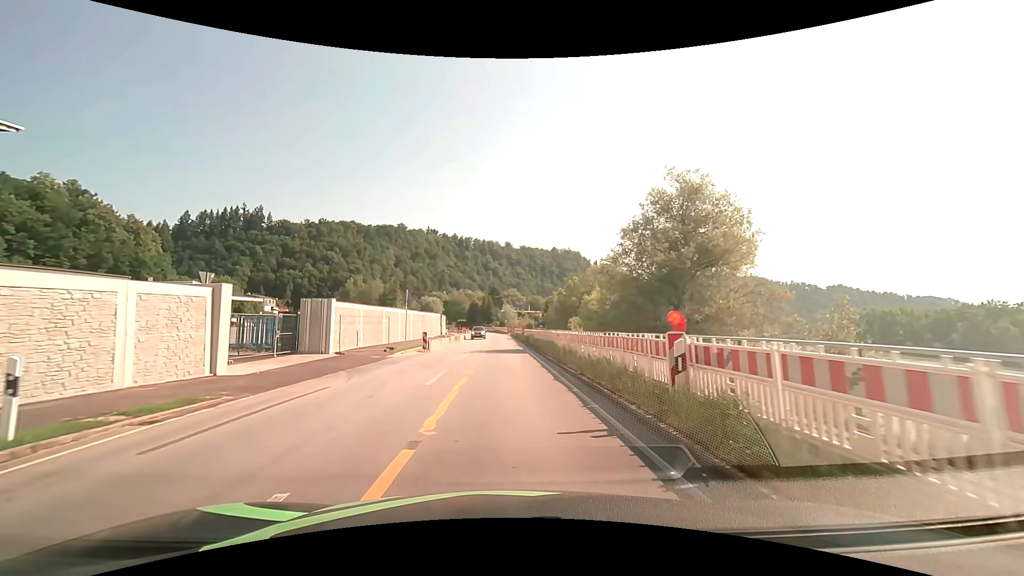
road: primary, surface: asphalt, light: Day
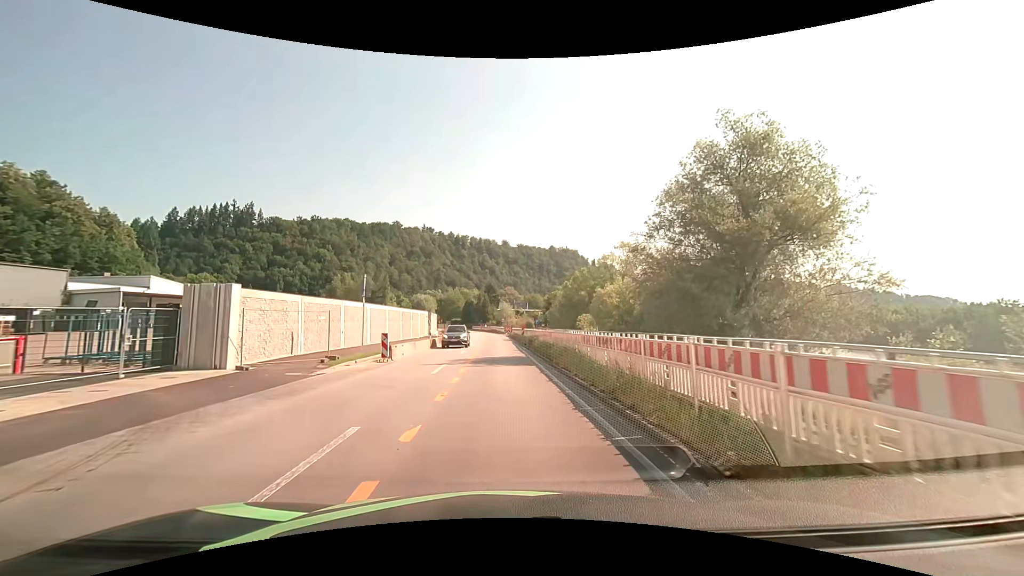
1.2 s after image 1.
(0.0, +9.2) m; 0°
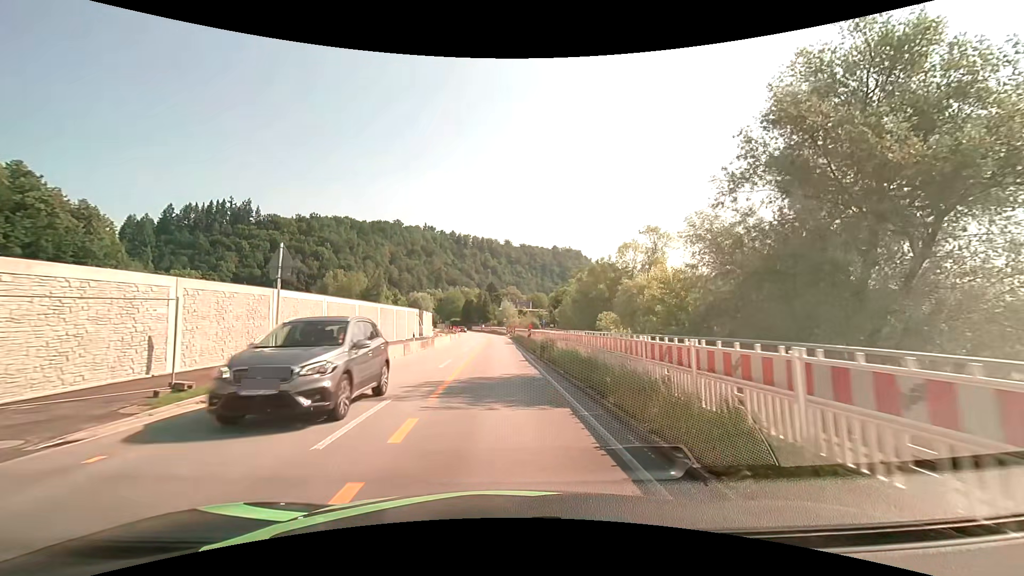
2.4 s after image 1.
(0.0, +9.1) m; 0°
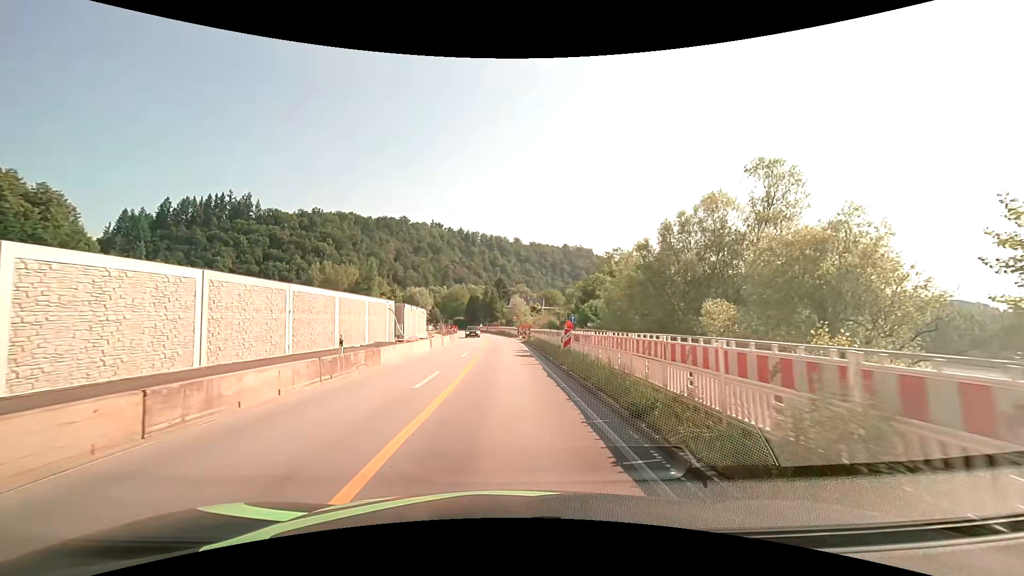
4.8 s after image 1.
(-0.2, +18.0) m; -1°
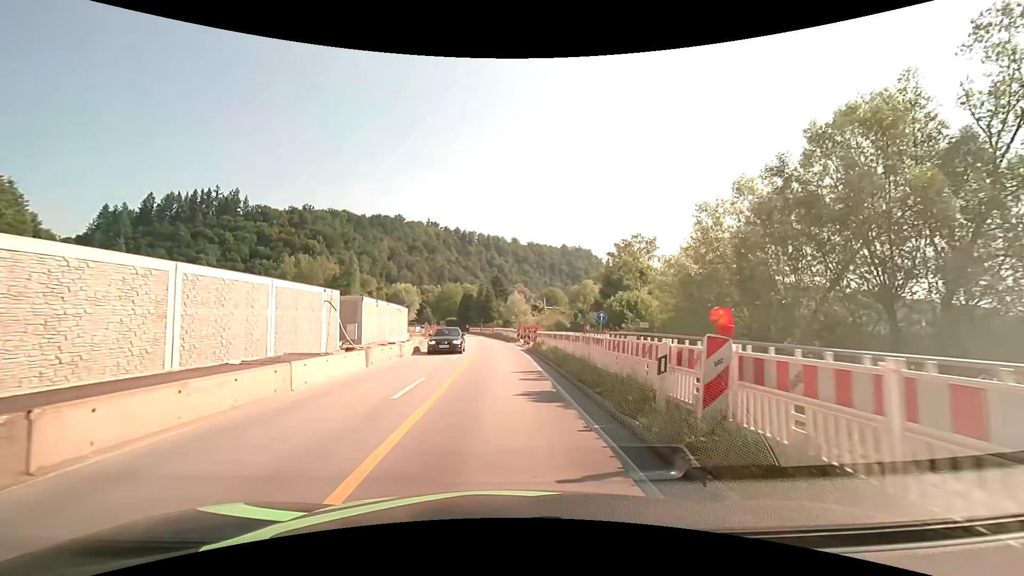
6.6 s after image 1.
(0.0, +13.4) m; 0°
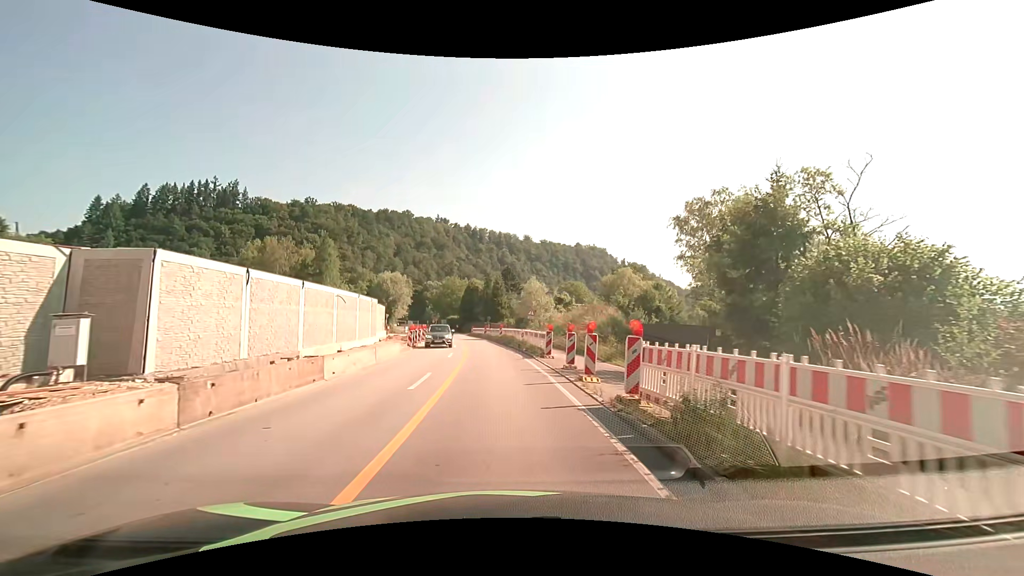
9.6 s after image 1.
(-0.2, +22.3) m; -1°
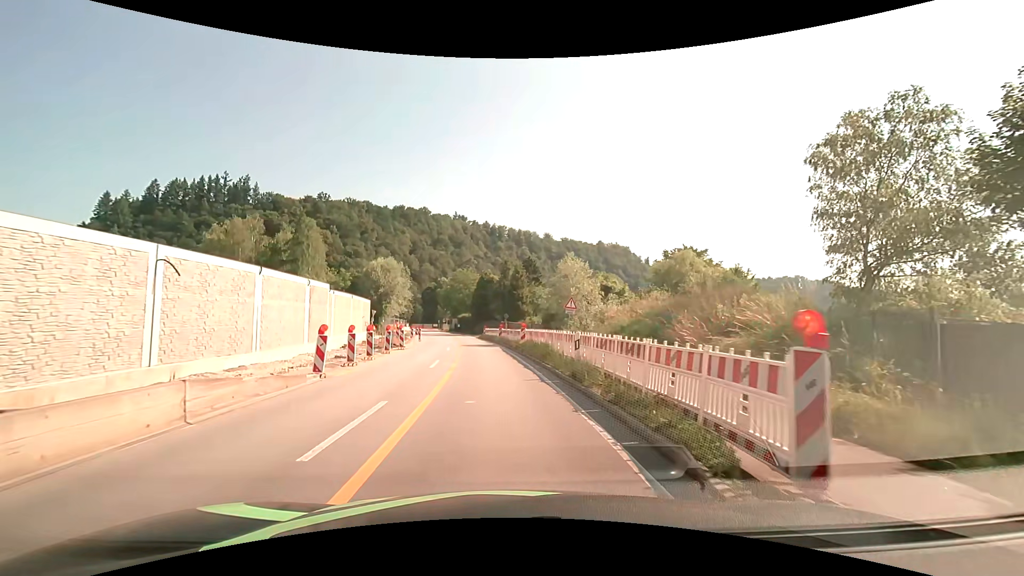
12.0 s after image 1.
(-0.2, +17.9) m; -2°
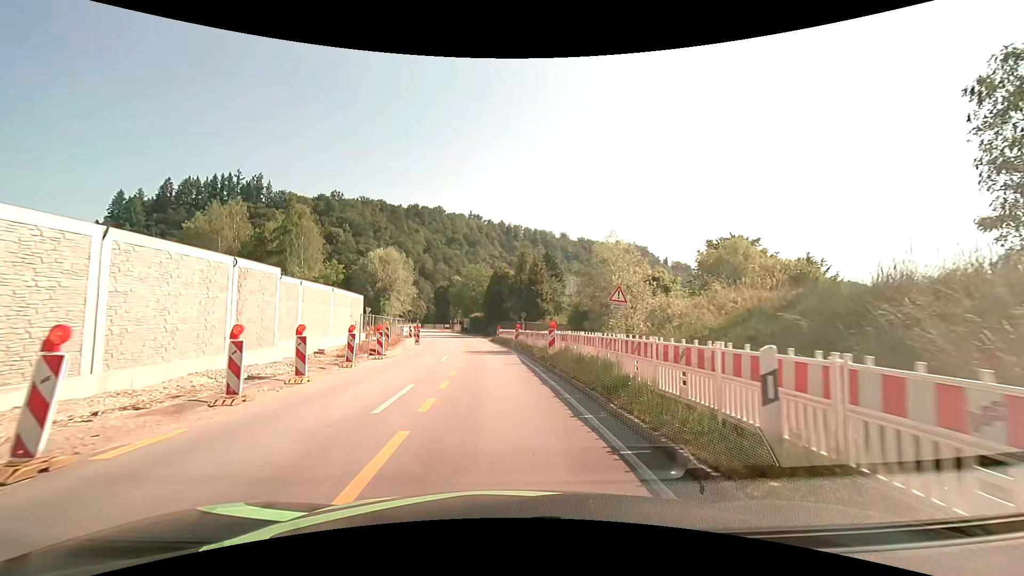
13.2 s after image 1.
(-0.1, +9.0) m; -1°
(0, +10) (-1, +20) (-1, +30) (-2, +40) (-3, +50) (-5, +60) (-6, +70) (-9, +79) (-11, +89) (-13, +99) m
